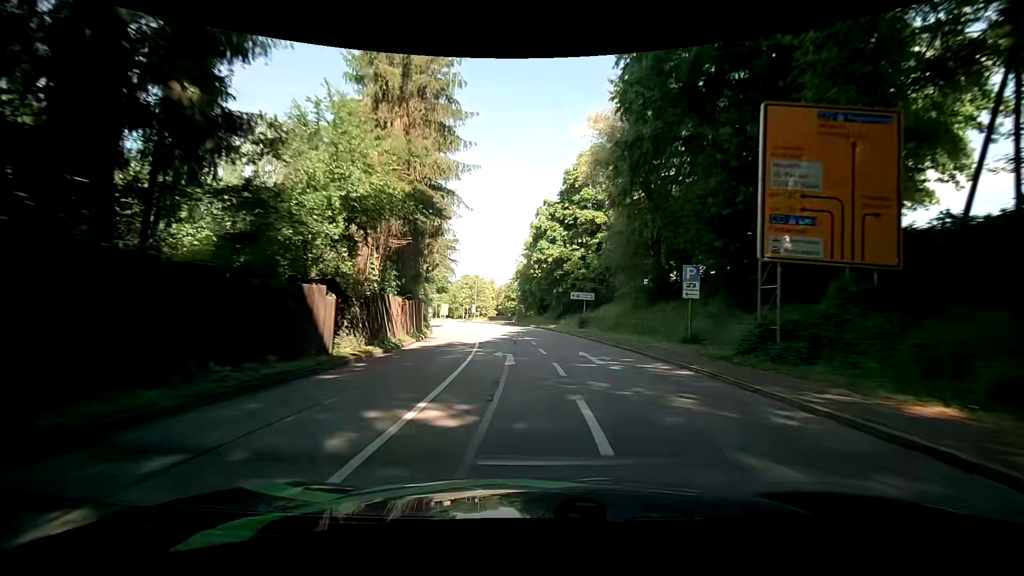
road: primary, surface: asphalt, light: Day
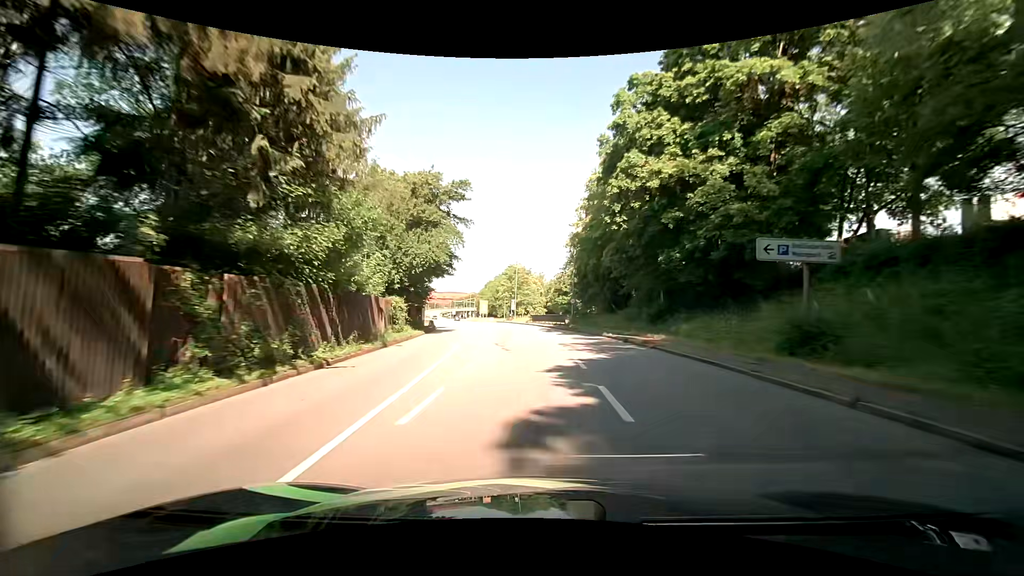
(-1.3, +29.0) m; -6°
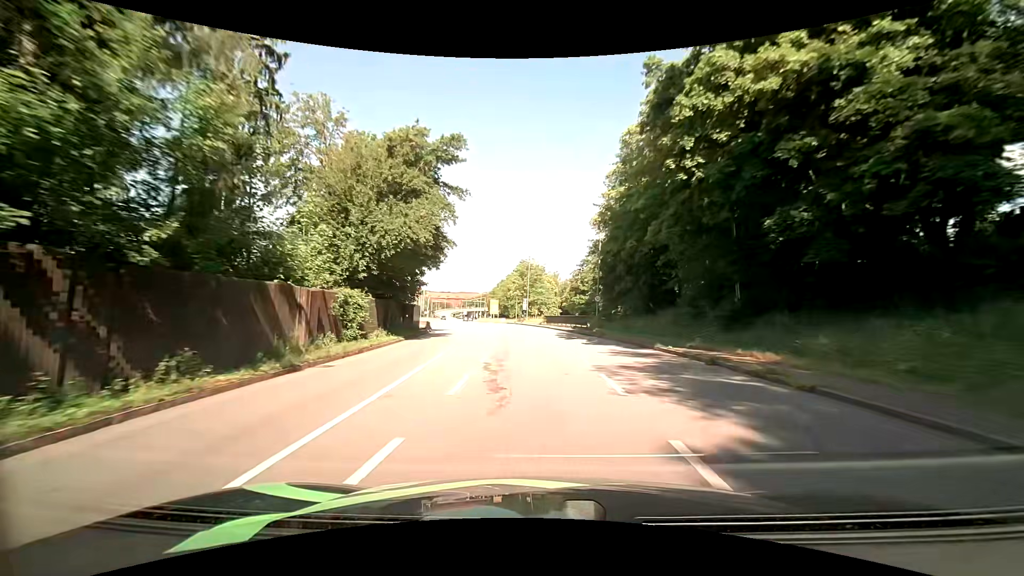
(-0.1, +9.7) m; -2°
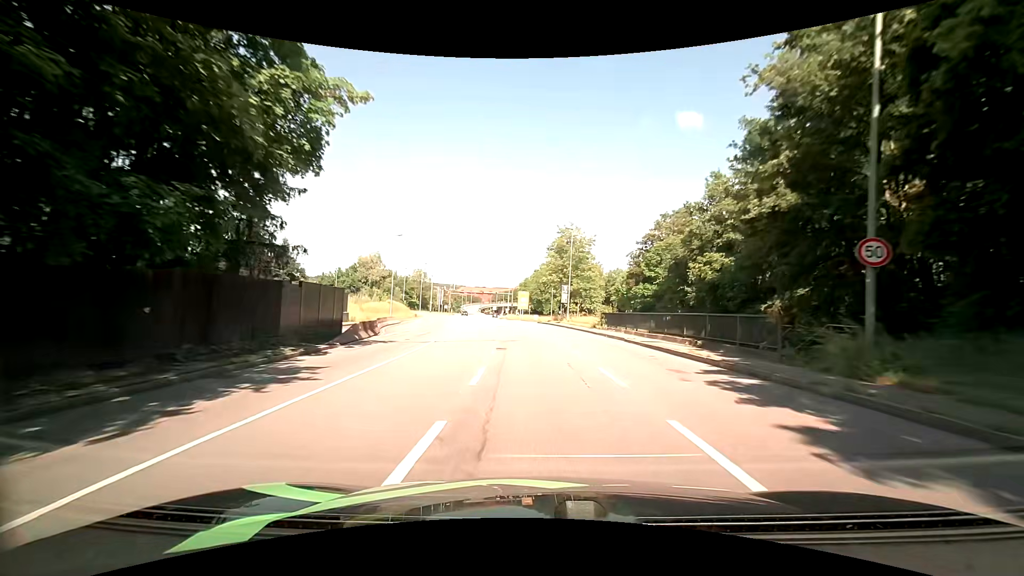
(-1.0, +29.1) m; -4°
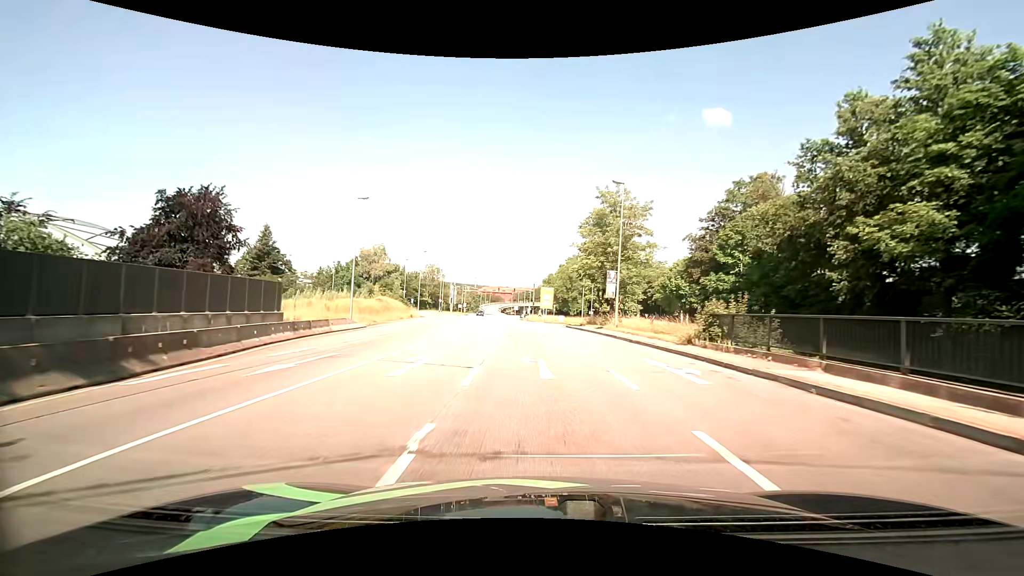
(-0.4, +18.5) m; -3°
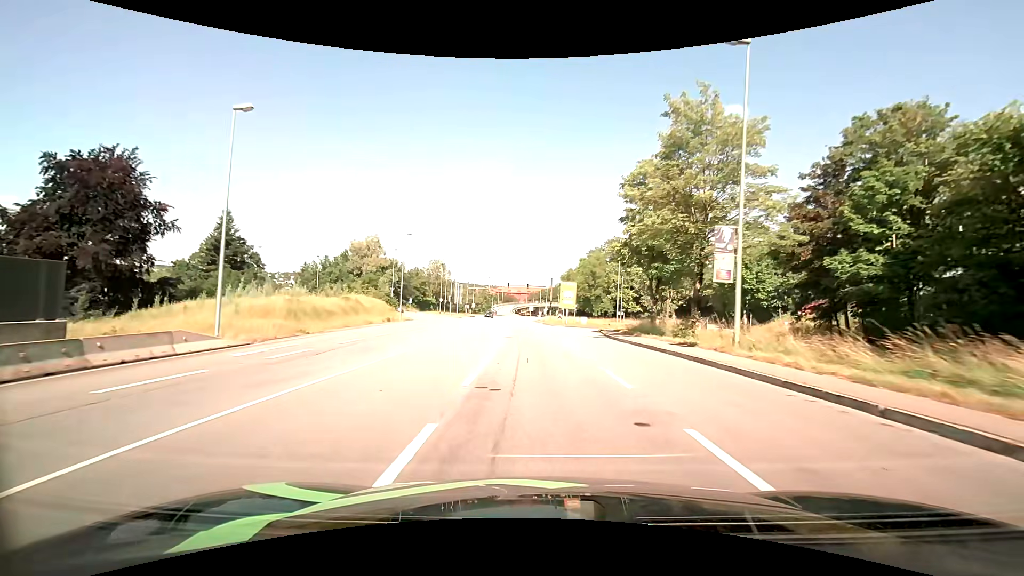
(-0.2, +17.7) m; -2°
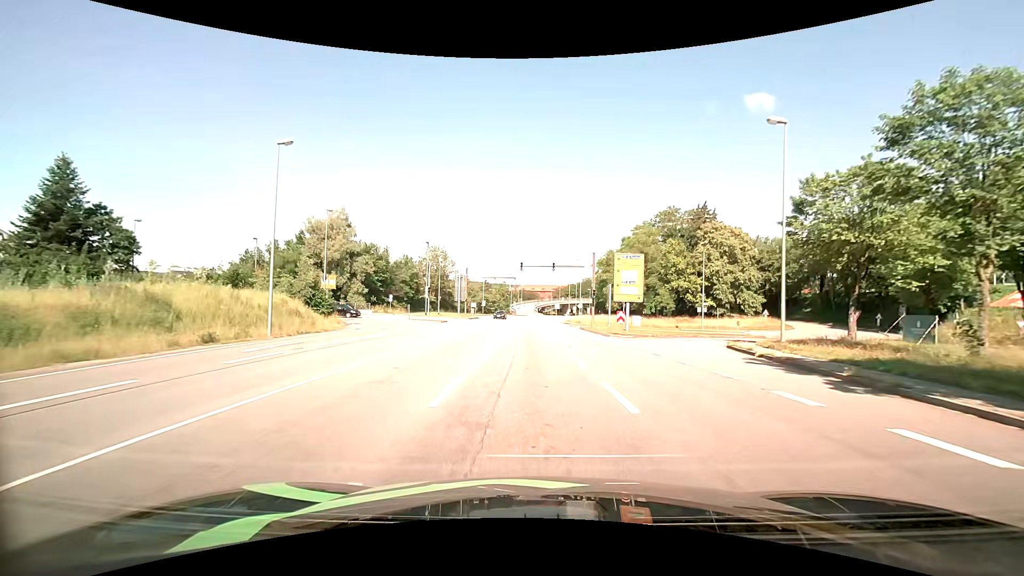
(-0.7, +31.7) m; -2°
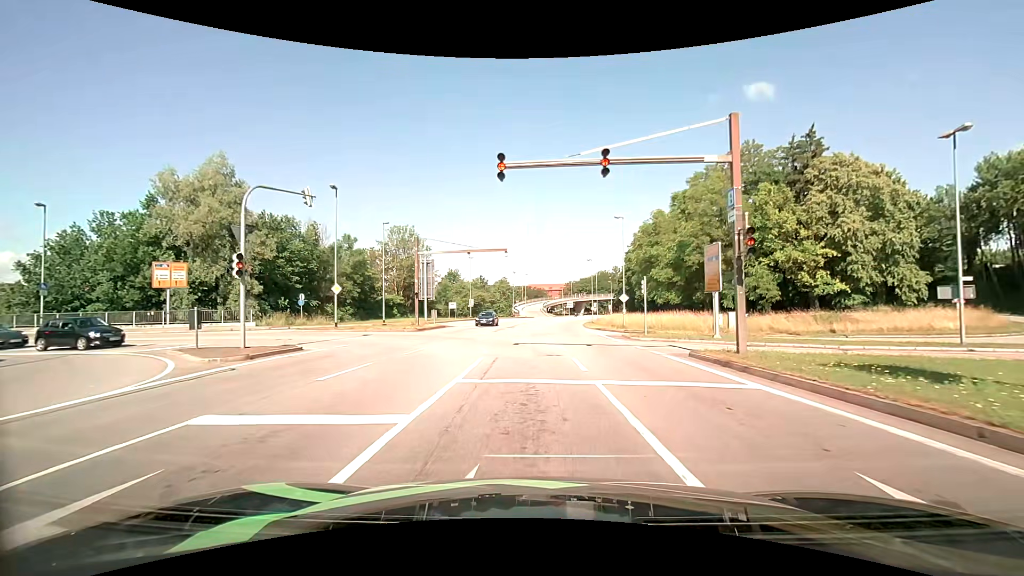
(-0.5, +32.7) m; -1°
(0, +10) (-1, +20) (-7, +27) (-17, +31) (-27, +32) (-37, +33) (-47, +34) (-57, +35) (-66, +37) (-76, +39) m
